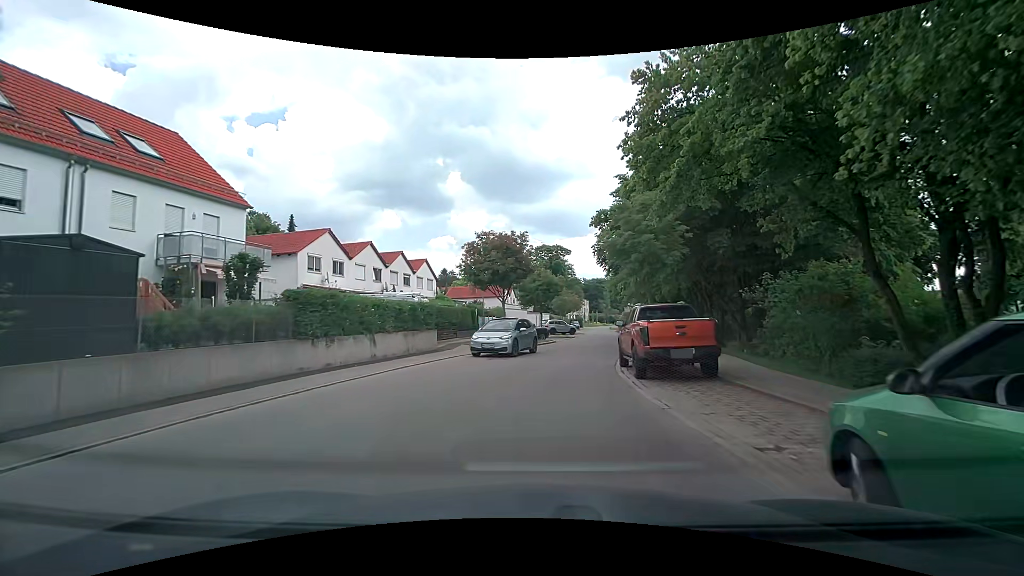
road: residential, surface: paved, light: Day
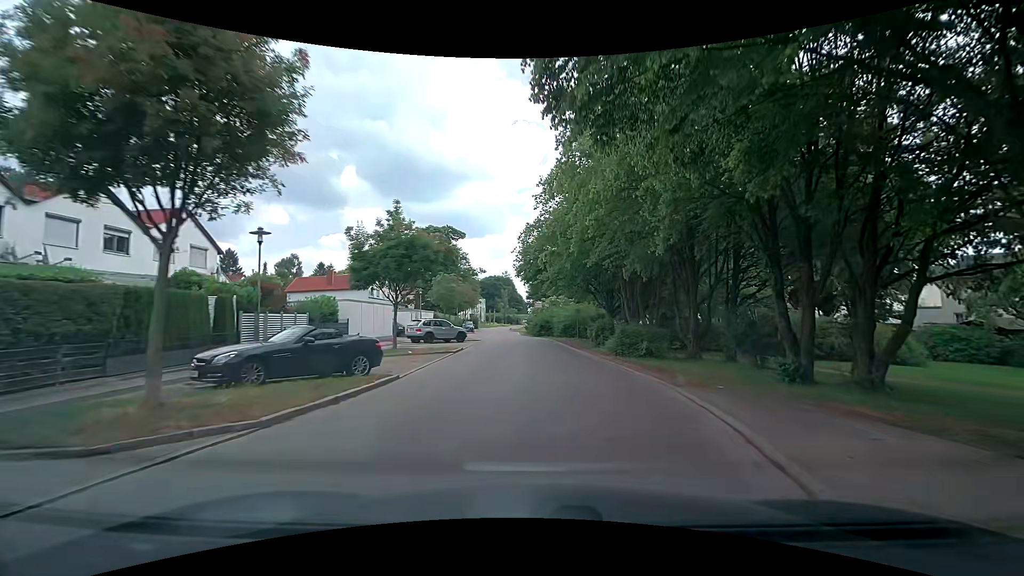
(+1.3, +21.9) m; +10°
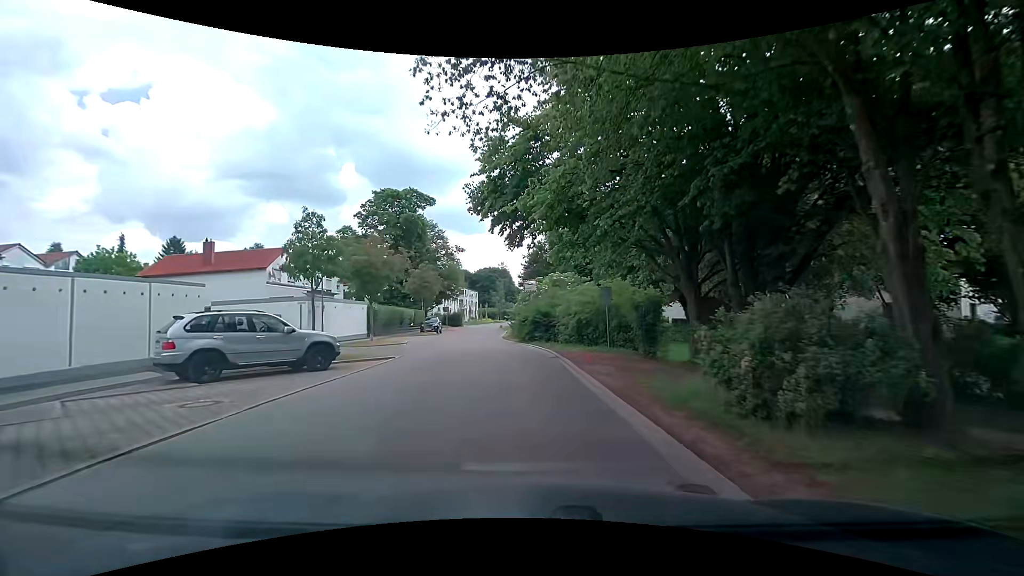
(+0.9, +22.7) m; 0°
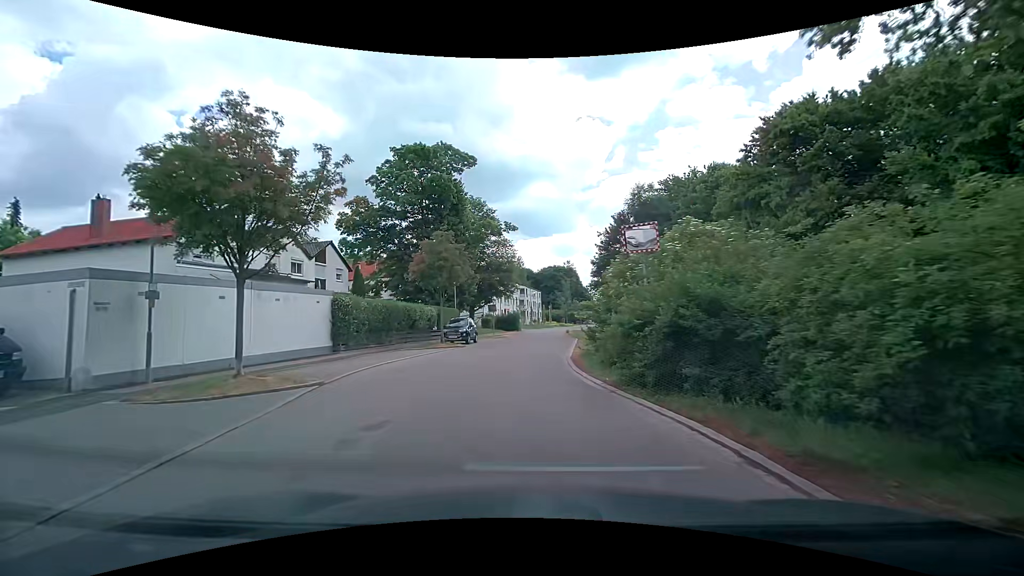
(-1.0, +18.2) m; -7°
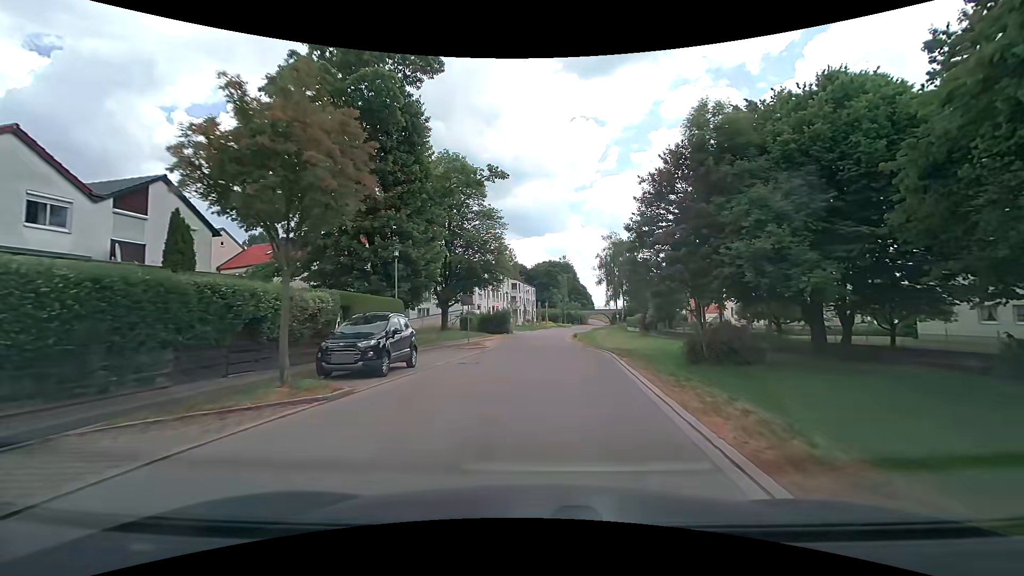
(-0.5, +17.9) m; +1°
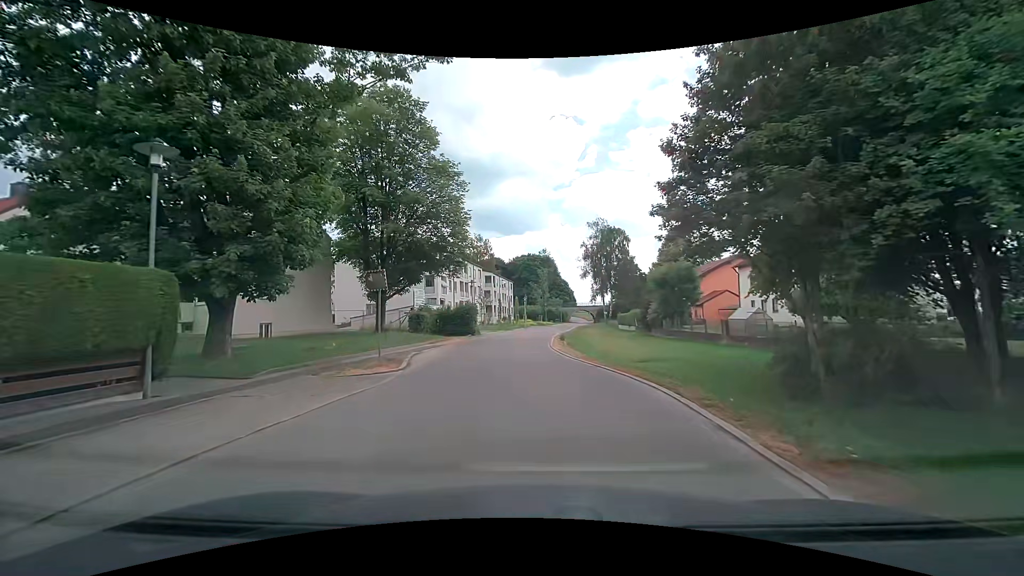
(+0.4, +13.8) m; +2°
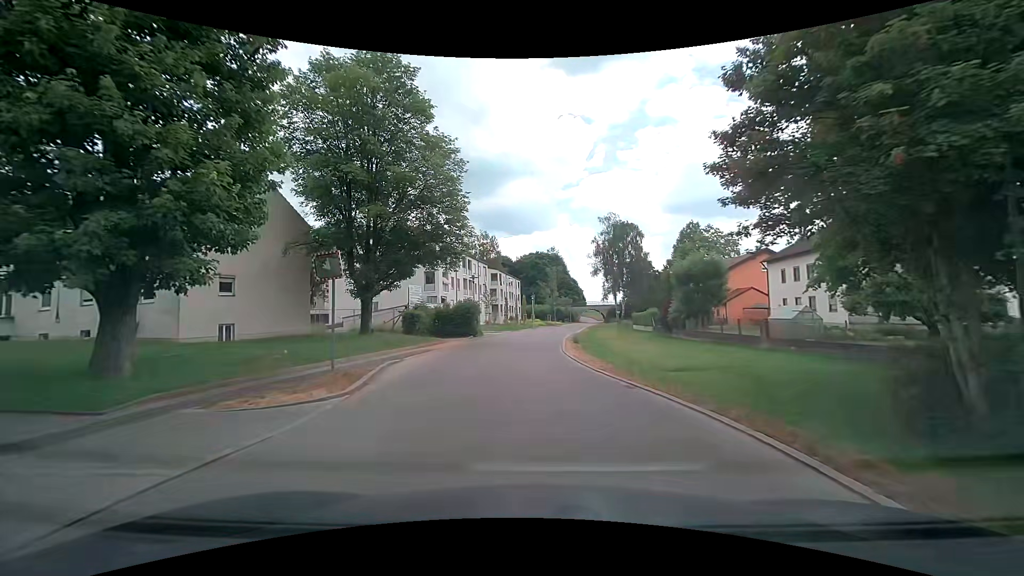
(0.0, +4.7) m; -1°
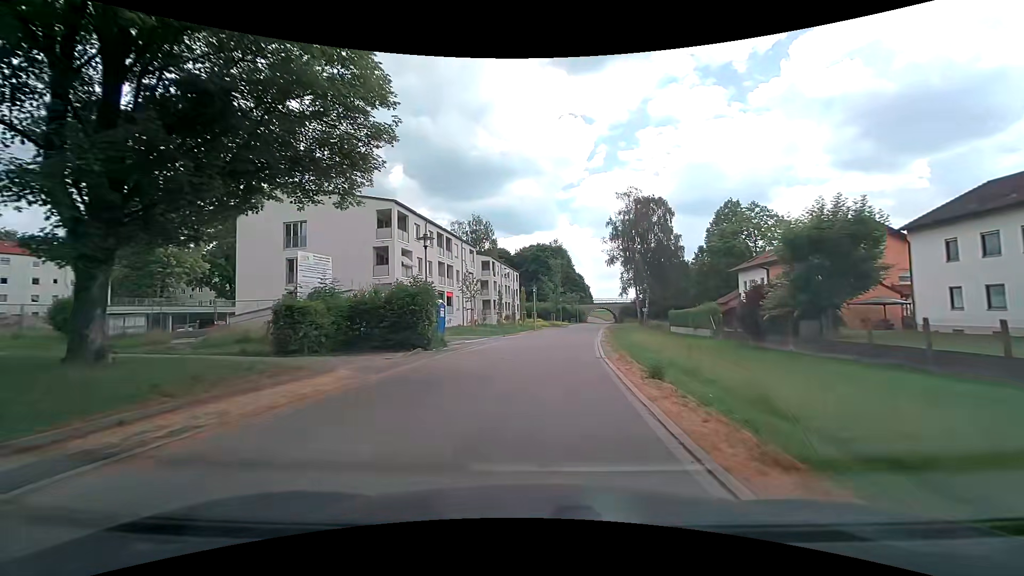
(-0.1, +19.2) m; +1°
